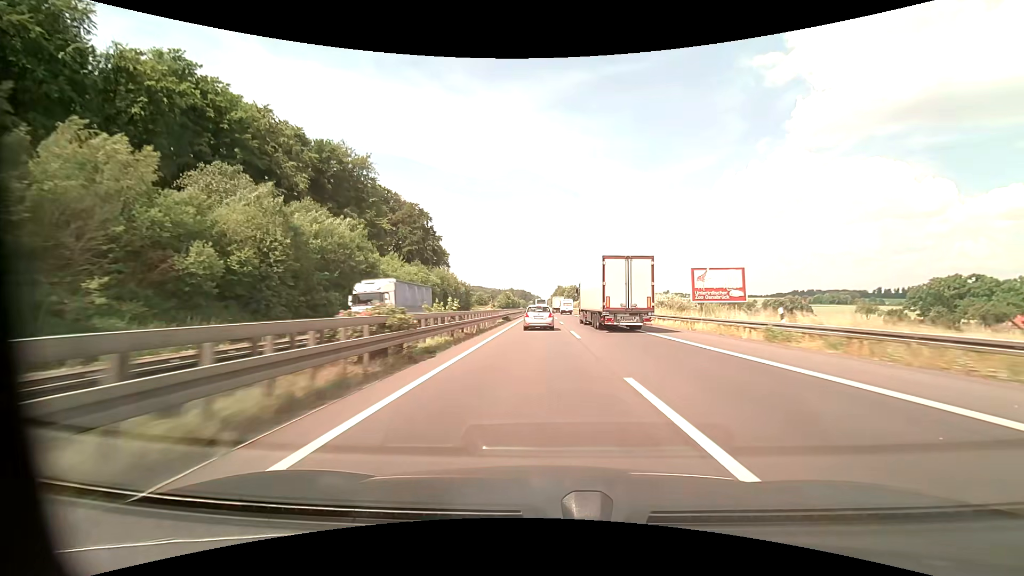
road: motorway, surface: asphalt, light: Day
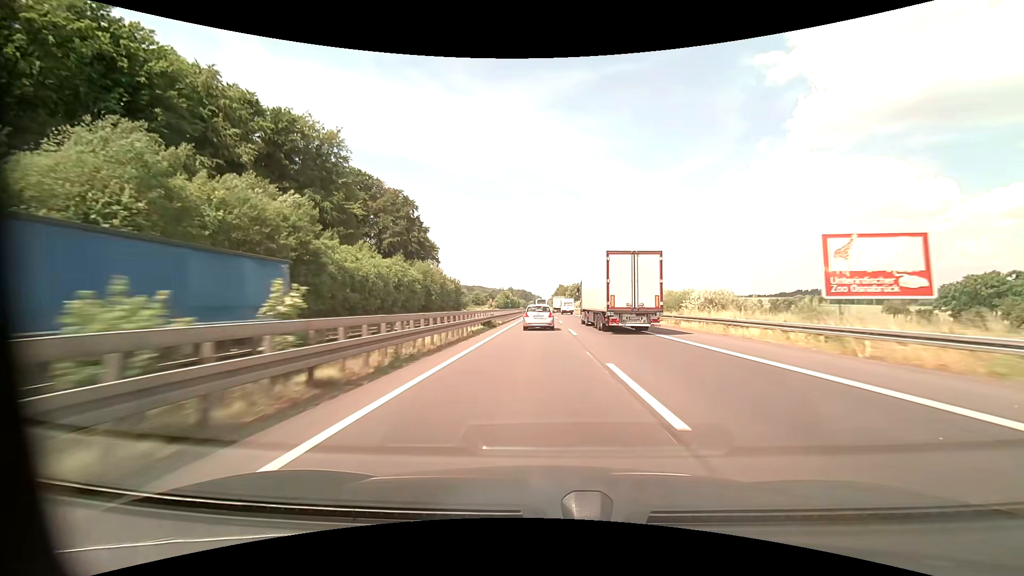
(0.0, +16.0) m; 0°
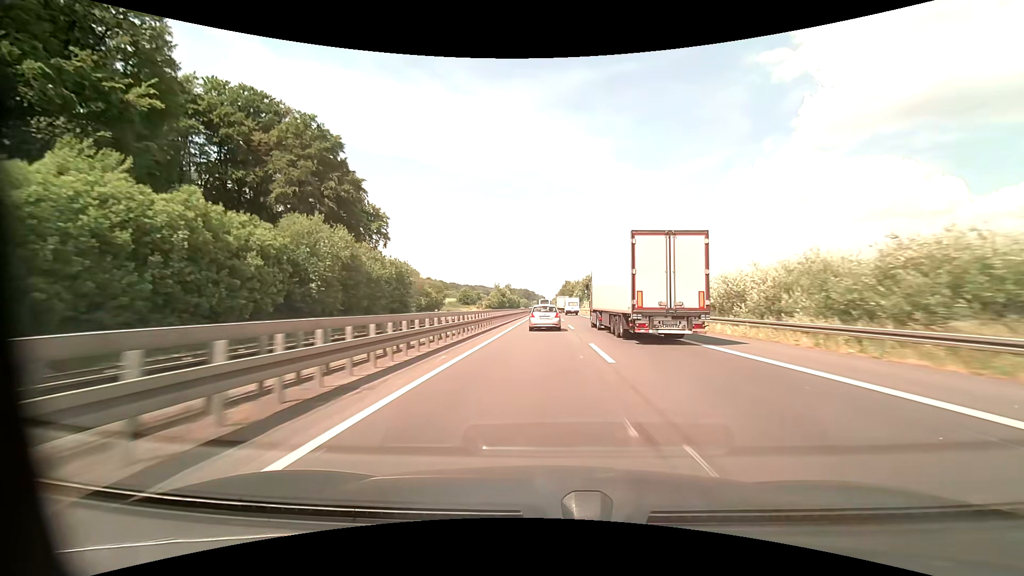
(-0.2, +48.2) m; 0°
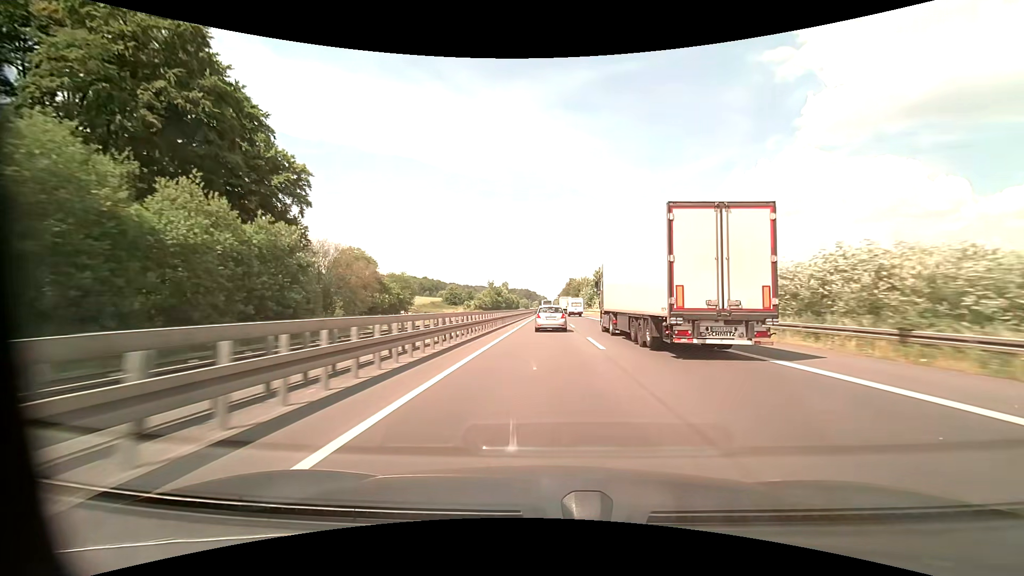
(-0.1, +32.3) m; 0°
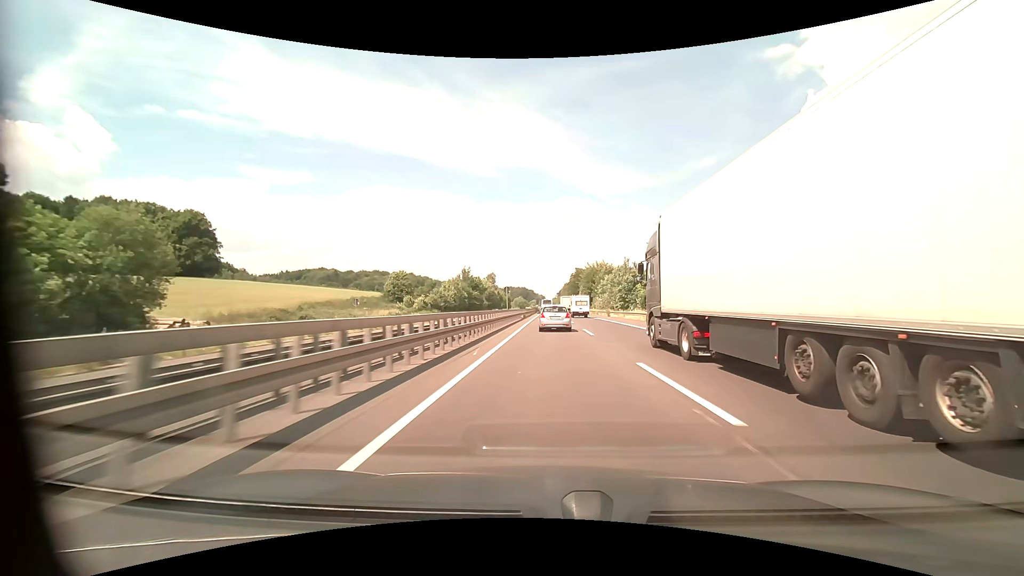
(0.0, +64.8) m; 0°
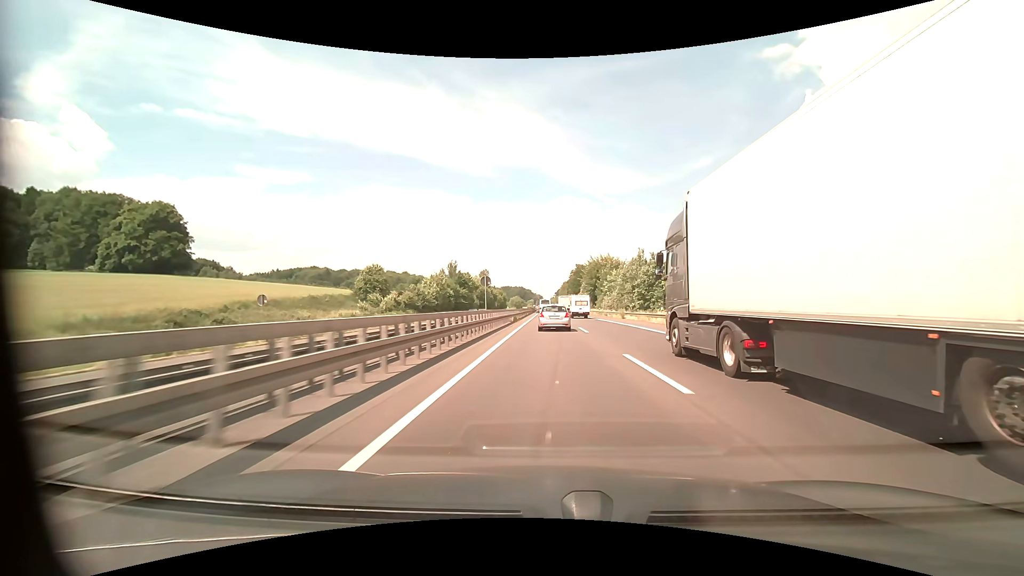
(0.0, +16.3) m; 0°
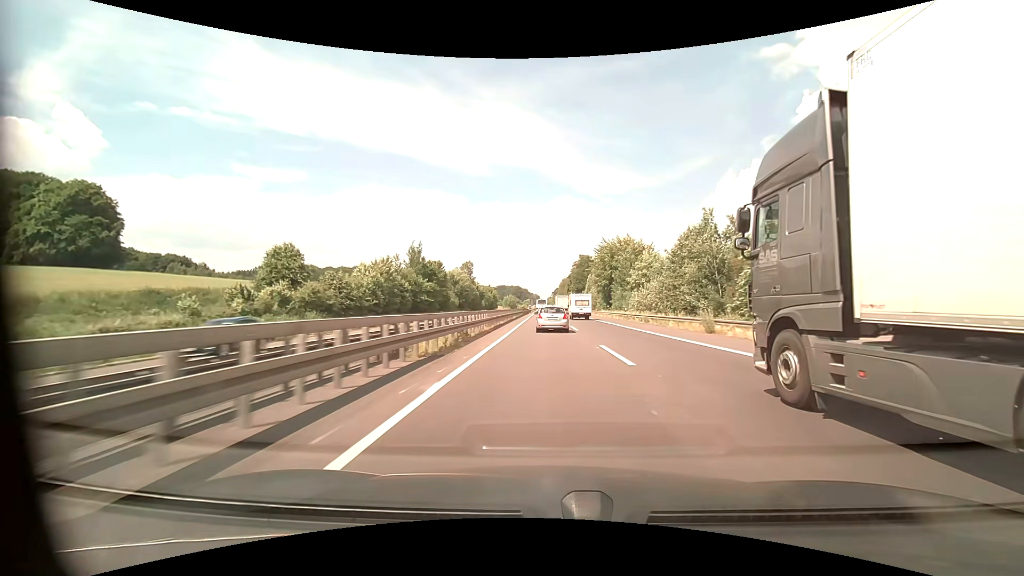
(+0.1, +32.6) m; 0°
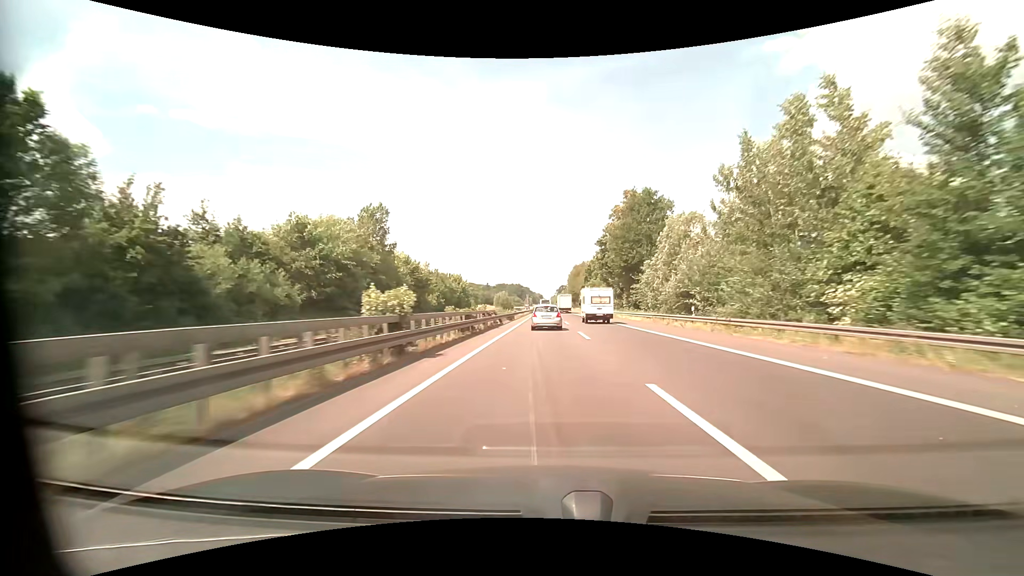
(+0.1, +81.9) m; 0°
(0, +10) (0, +20) (0, +30) (0, +40) (0, +50) (0, +60) (0, +70) (0, +80) (-1, +90) (-1, +100) m
